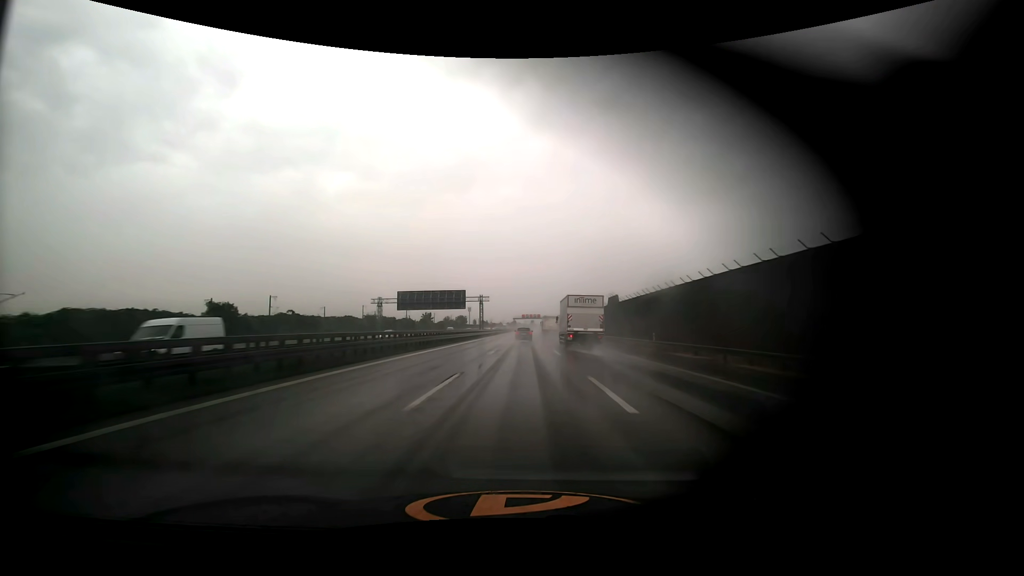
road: motorway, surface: asphalt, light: Day
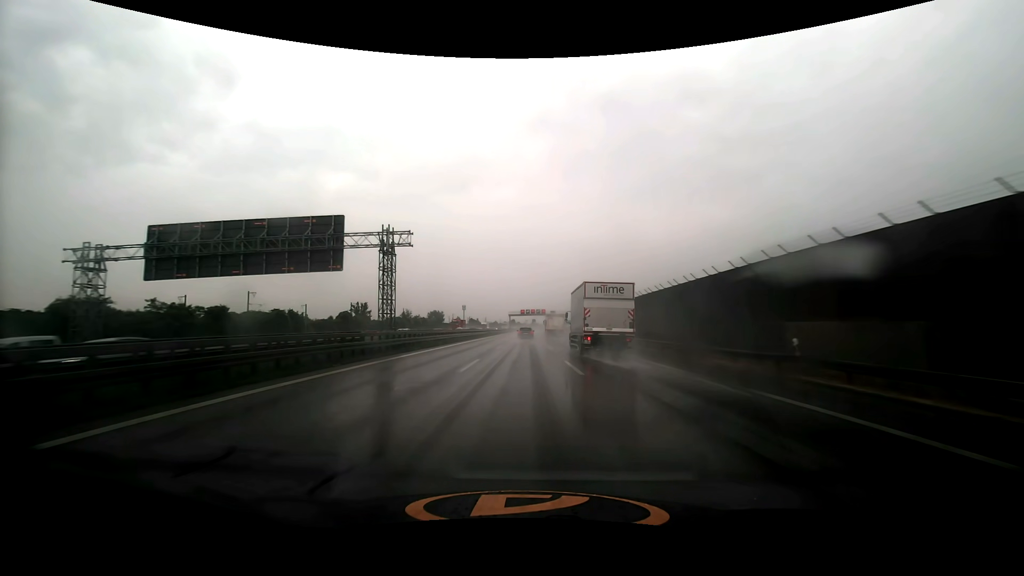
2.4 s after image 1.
(+0.3, +65.5) m; 0°
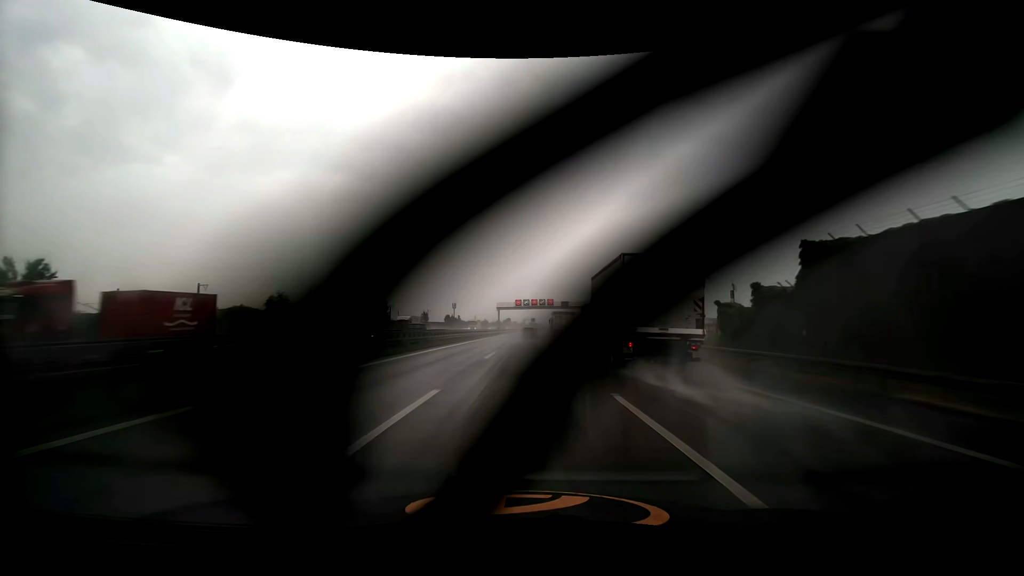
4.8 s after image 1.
(0.0, +65.3) m; 0°
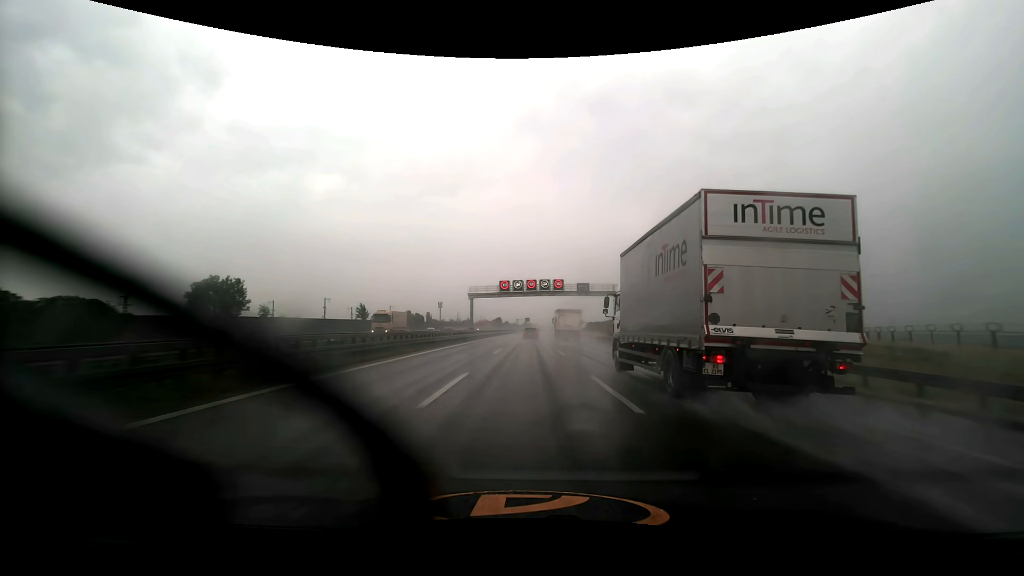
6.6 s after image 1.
(+0.3, +49.3) m; +1°
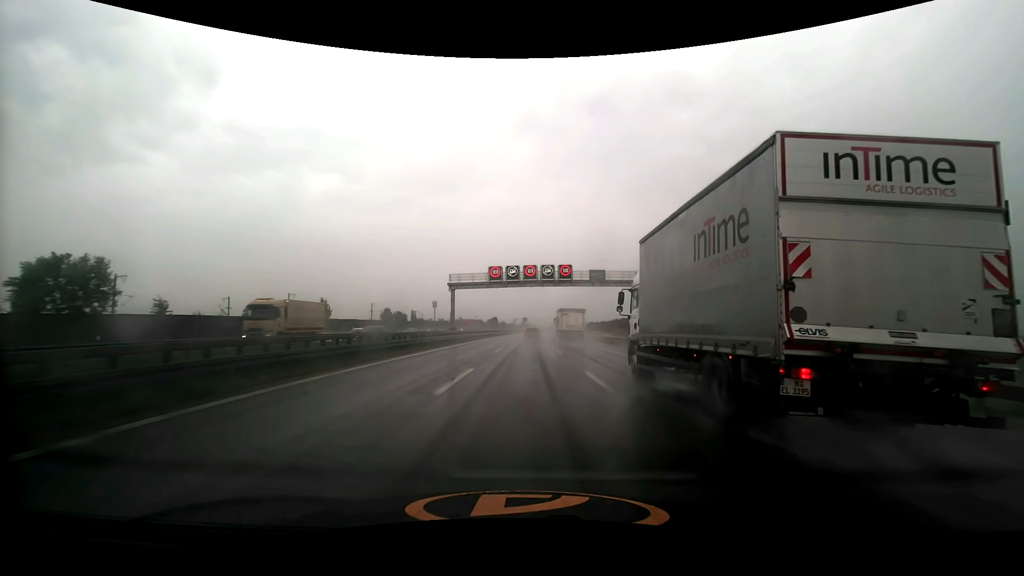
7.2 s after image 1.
(0.0, +16.5) m; 0°
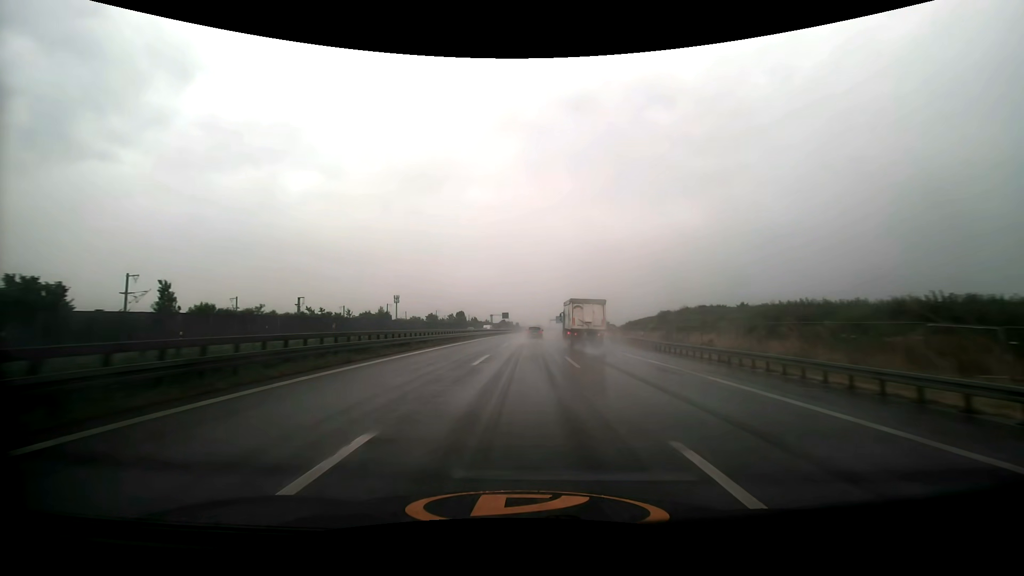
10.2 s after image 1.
(+1.2, +82.9) m; +2°
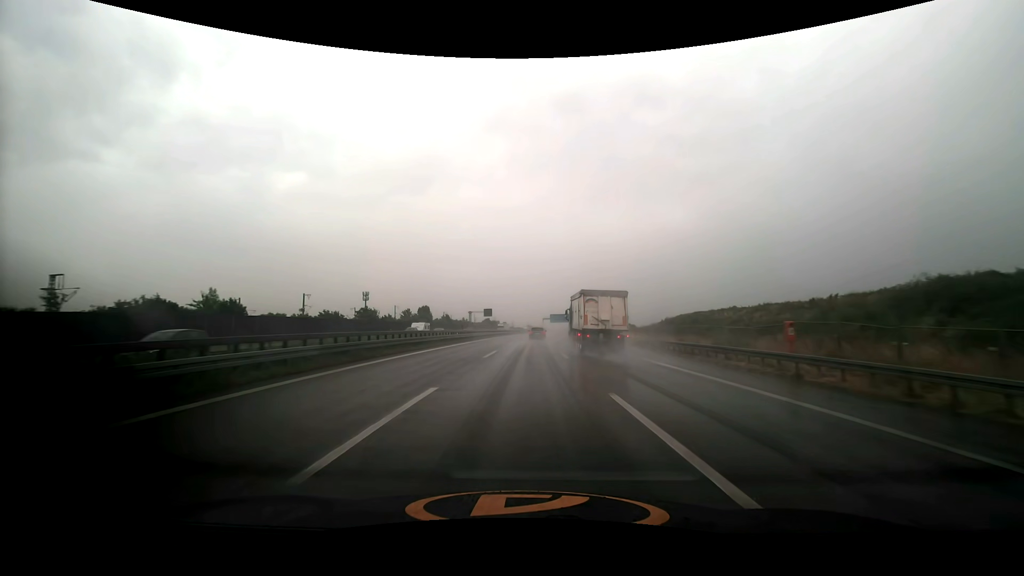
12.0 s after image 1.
(+0.6, +49.5) m; +1°
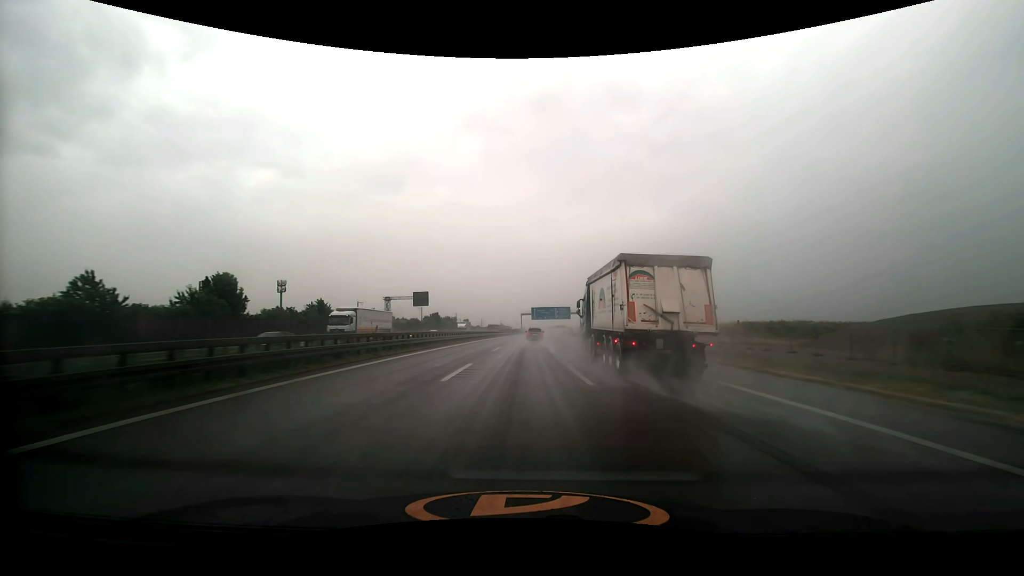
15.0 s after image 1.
(+1.8, +82.1) m; +3°
(0, +10) (0, +20) (0, +30) (0, +40) (0, +50) (+1, +60) (+1, +70) (+1, +80) (+1, +90) (+2, +100) m
